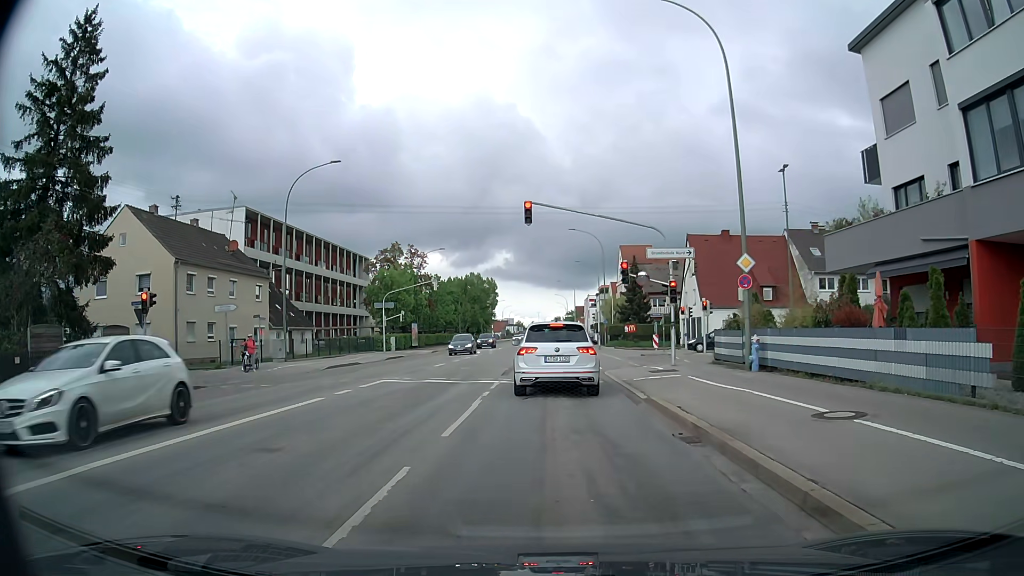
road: tertiary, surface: asphalt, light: Day
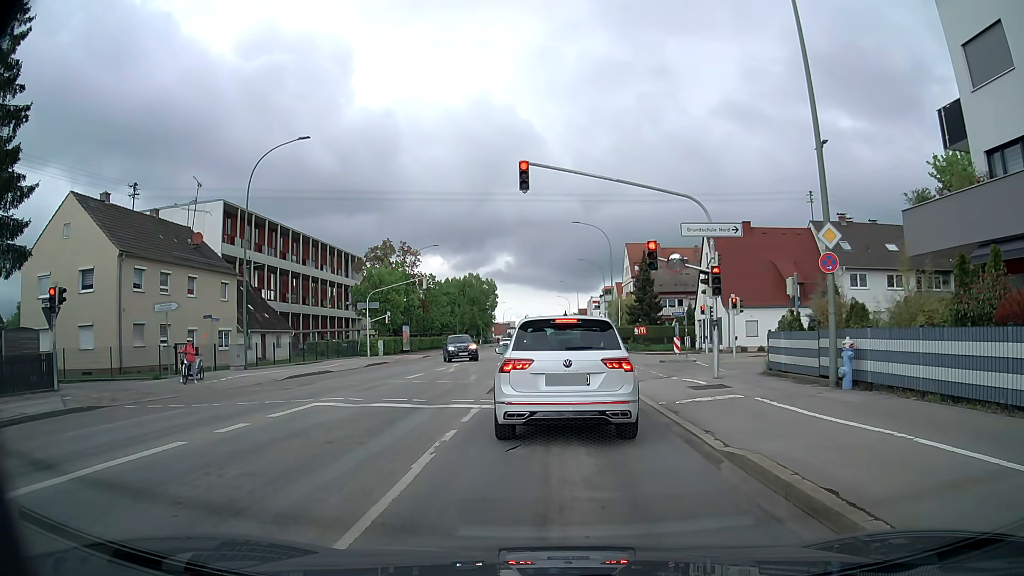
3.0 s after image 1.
(+0.1, +5.8) m; +2°
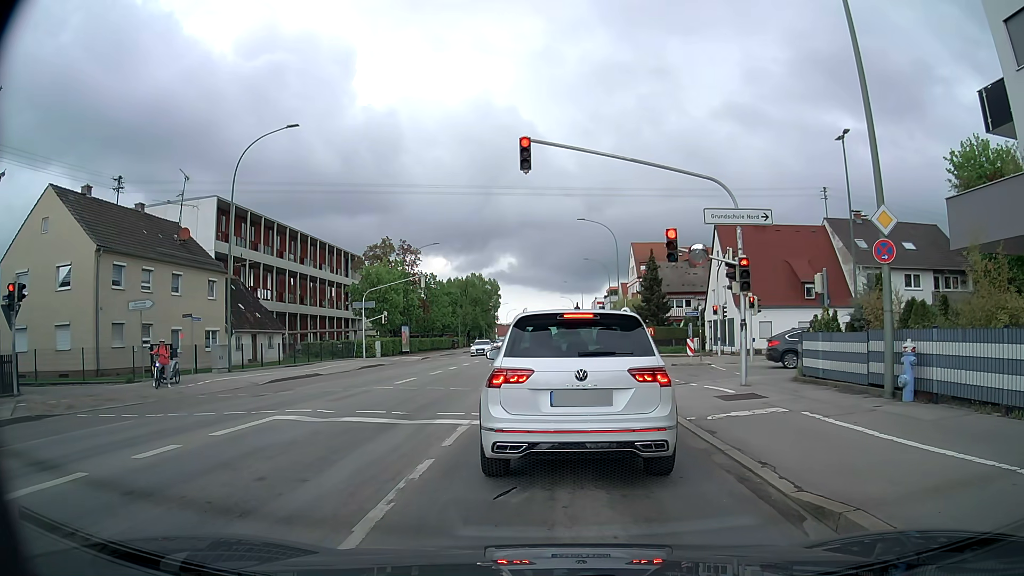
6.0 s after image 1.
(0.0, +2.3) m; 0°
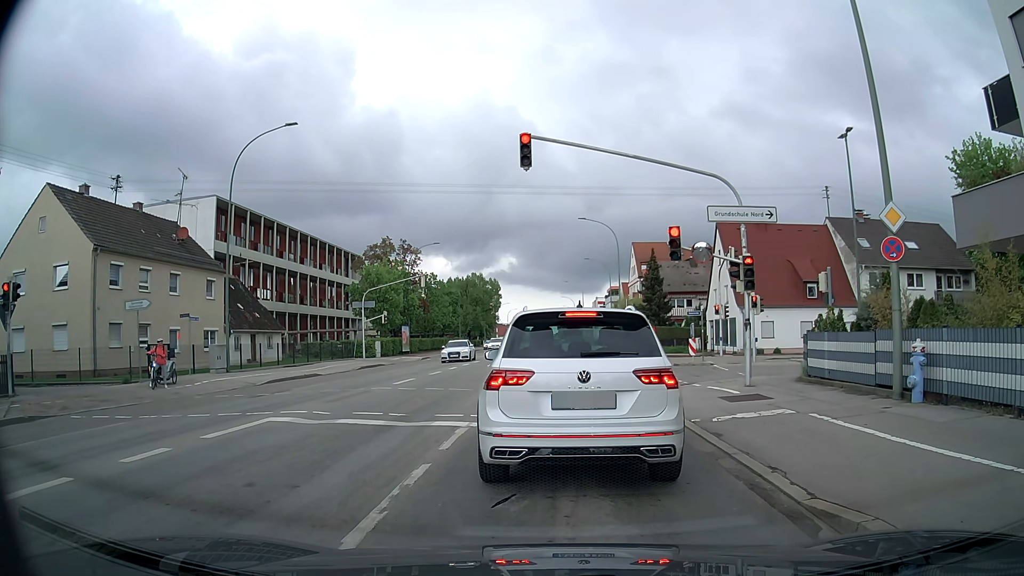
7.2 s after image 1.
(0.0, +0.3) m; 0°
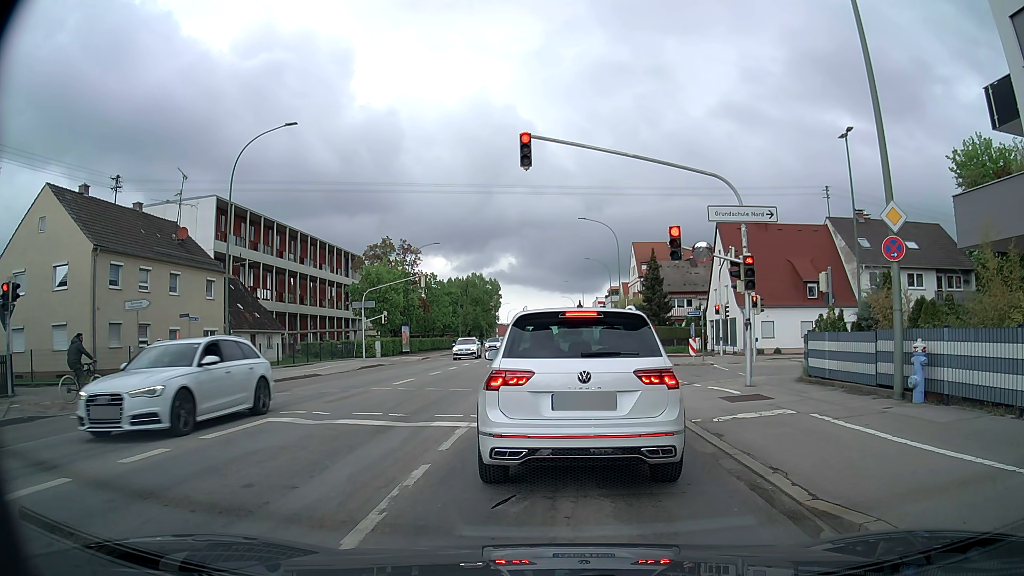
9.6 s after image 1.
(0.0, +0.1) m; 0°
